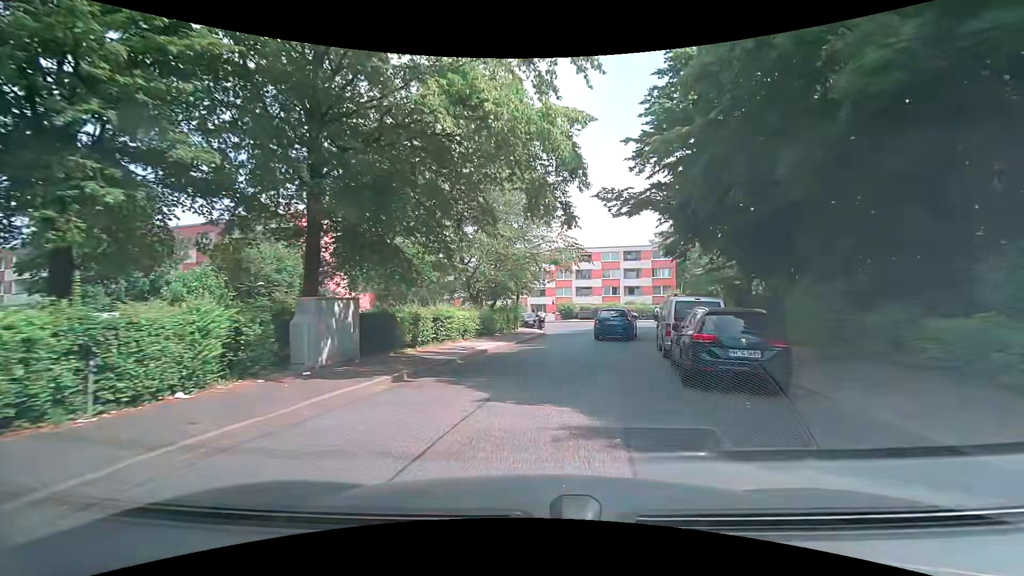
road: residential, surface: asphalt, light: Day
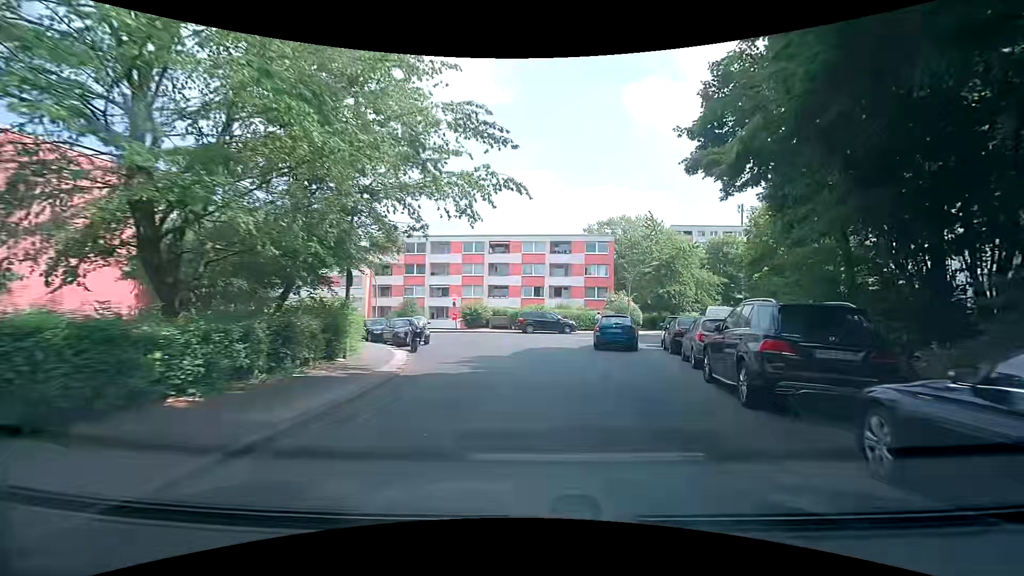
(+1.8, +19.0) m; +11°
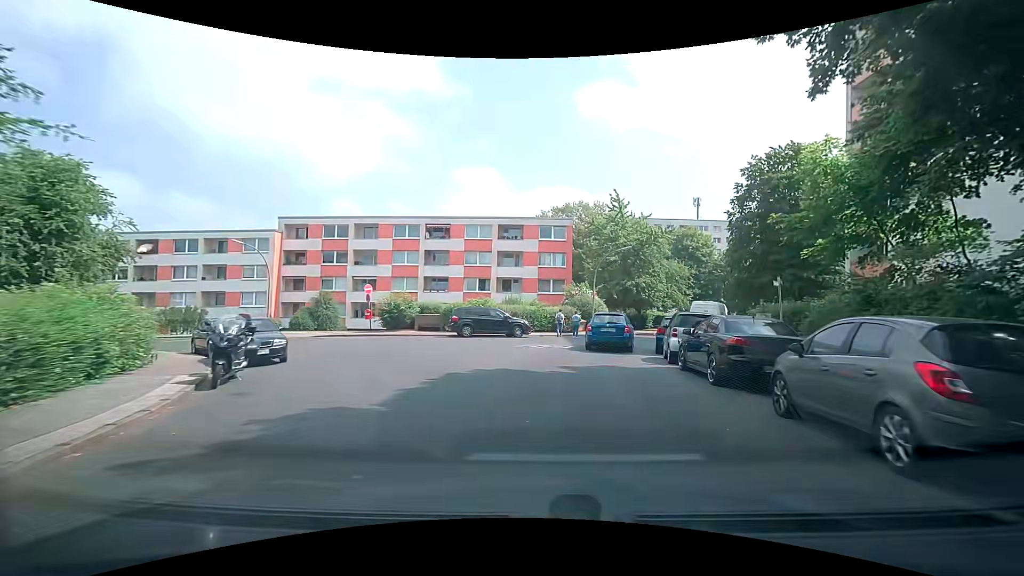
(+0.3, +9.7) m; +6°
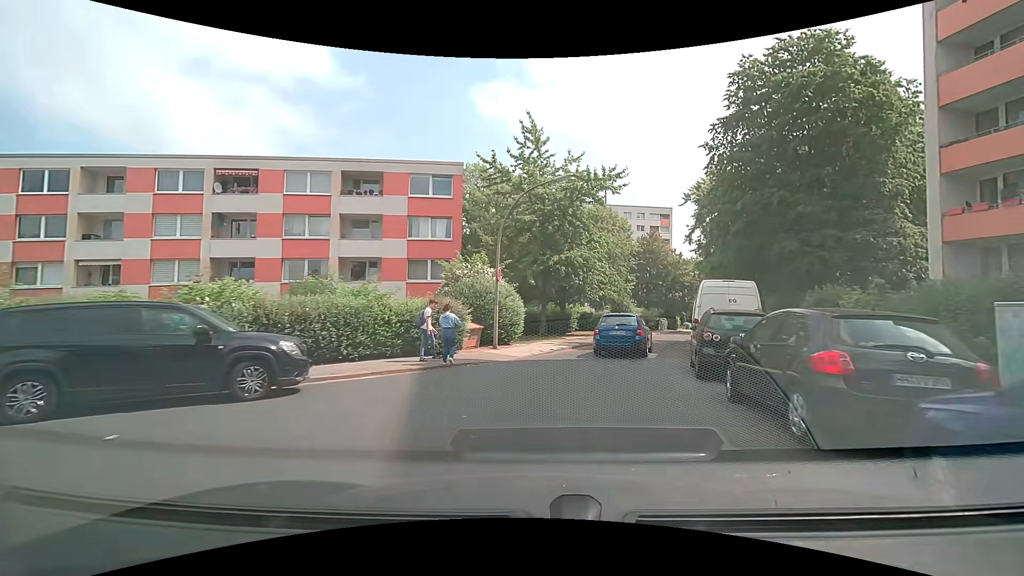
(+1.6, +18.7) m; +11°
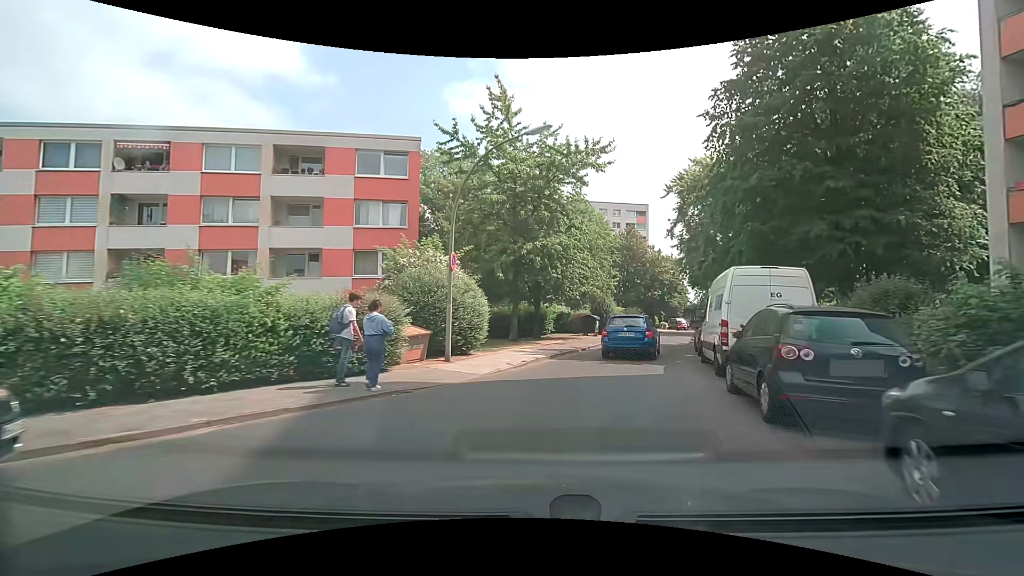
(+0.2, +4.7) m; +2°
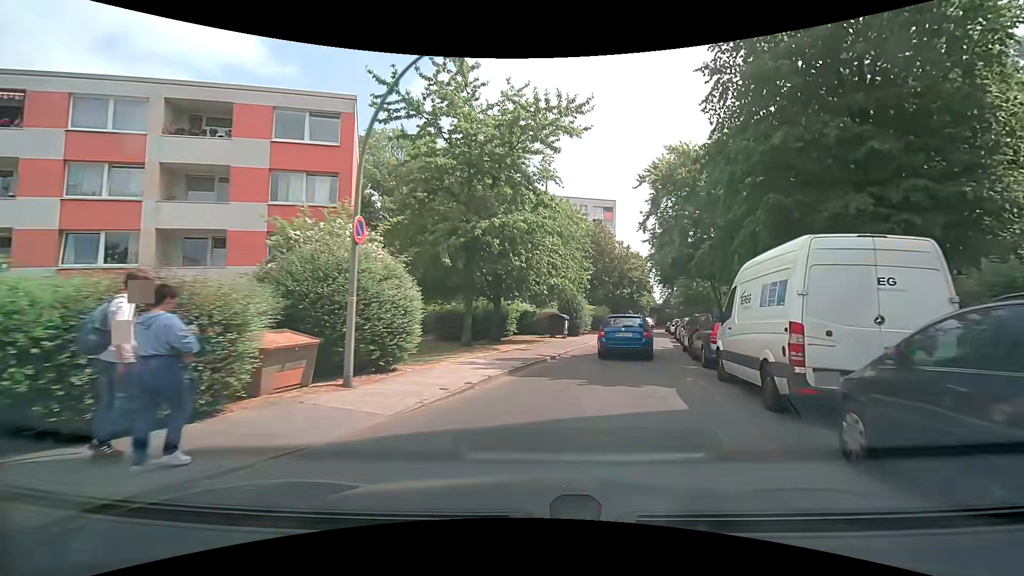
(+0.2, +4.8) m; +4°
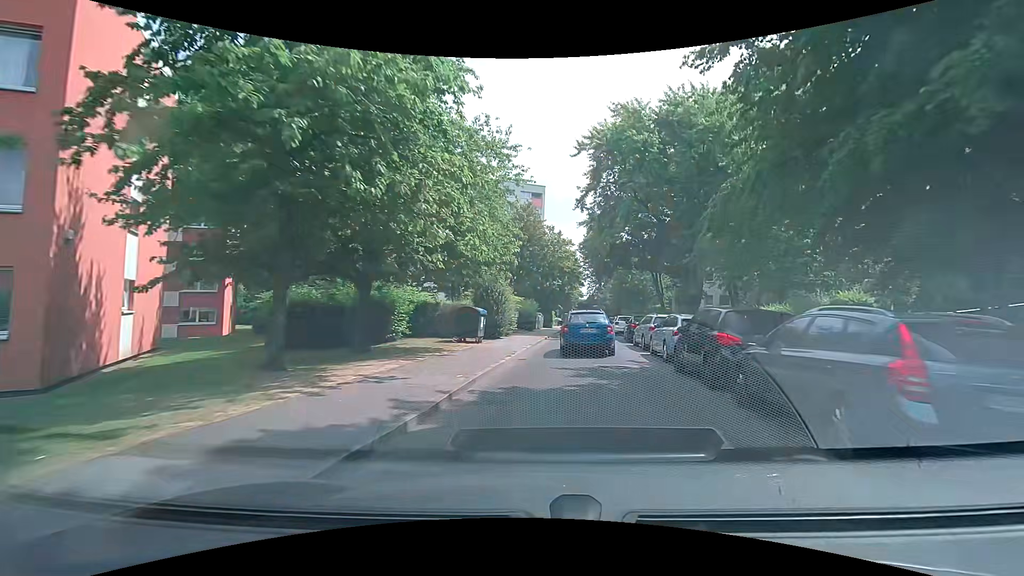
(+0.7, +9.8) m; +8°
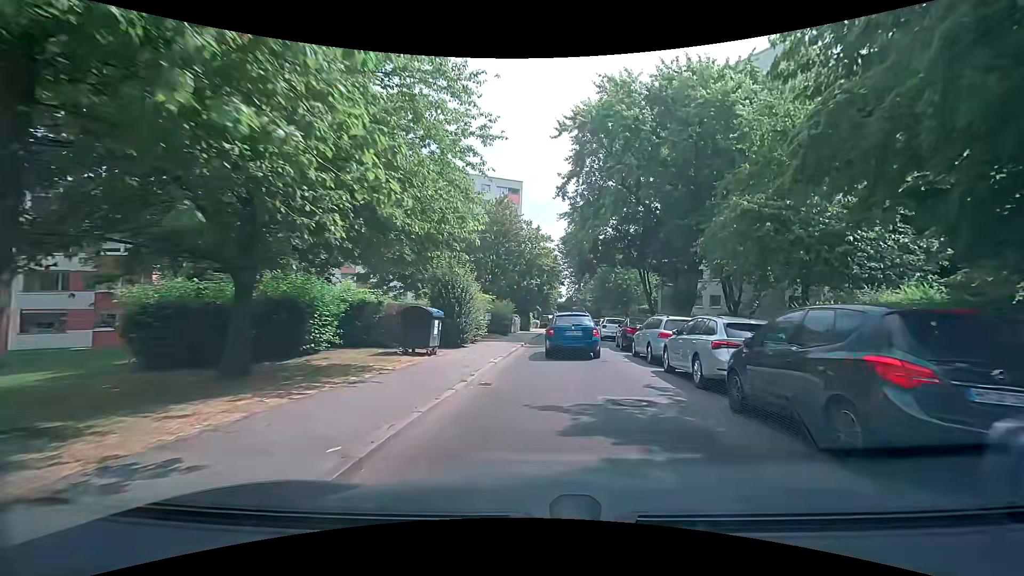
(+0.2, +5.0) m; +2°
